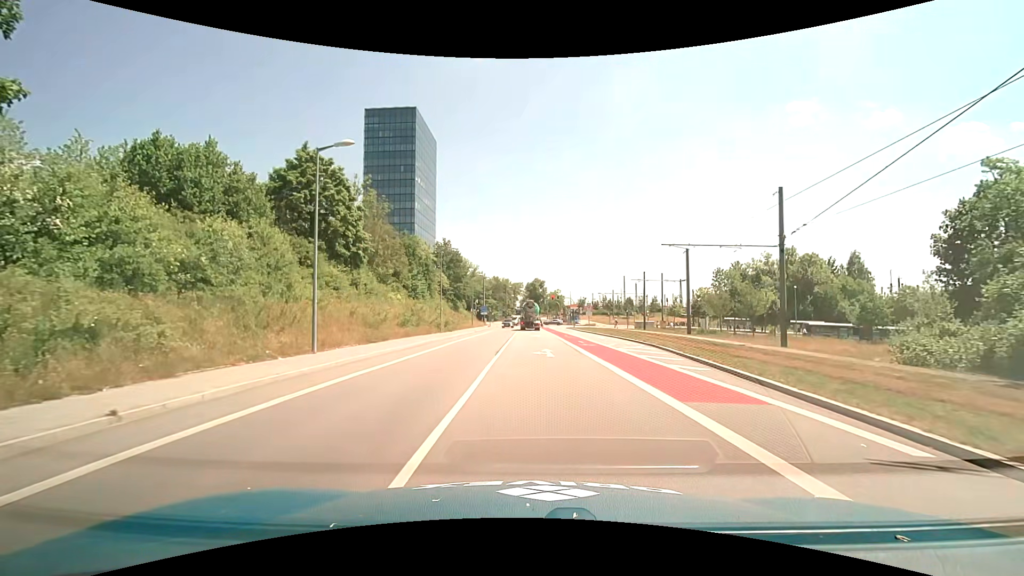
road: unclassified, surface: asphalt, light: Day
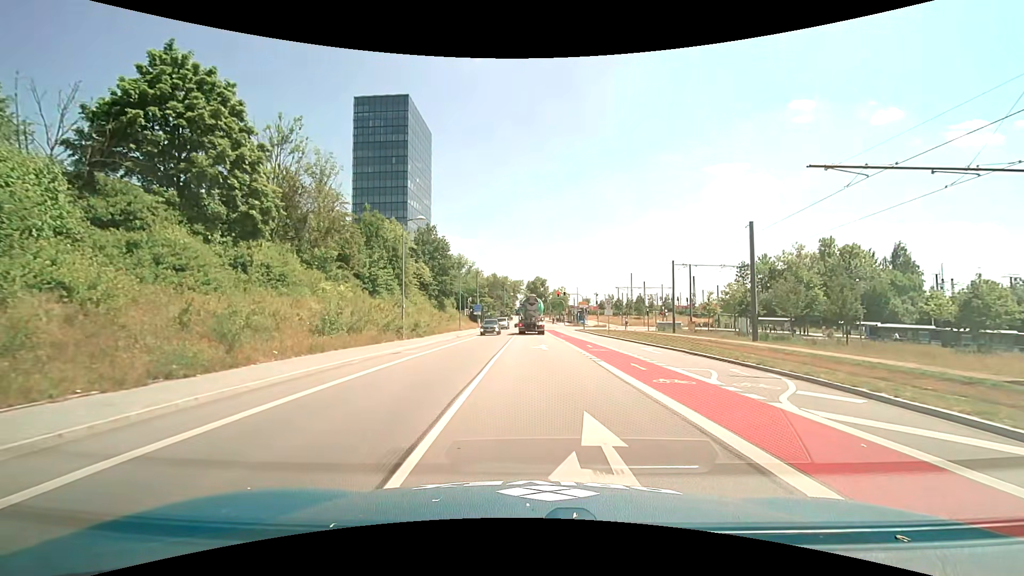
(-0.1, +15.4) m; 0°
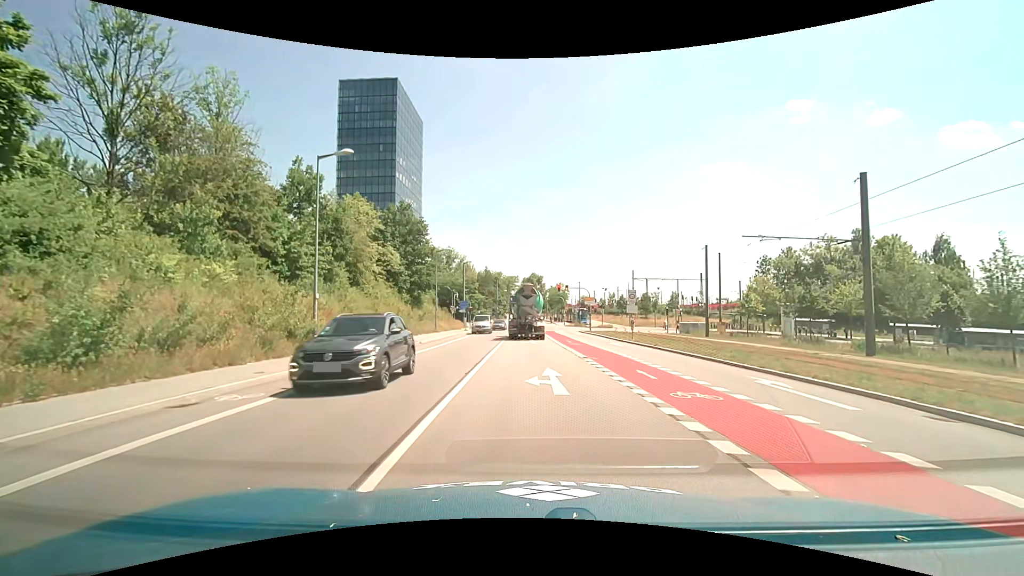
(0.0, +13.5) m; +1°
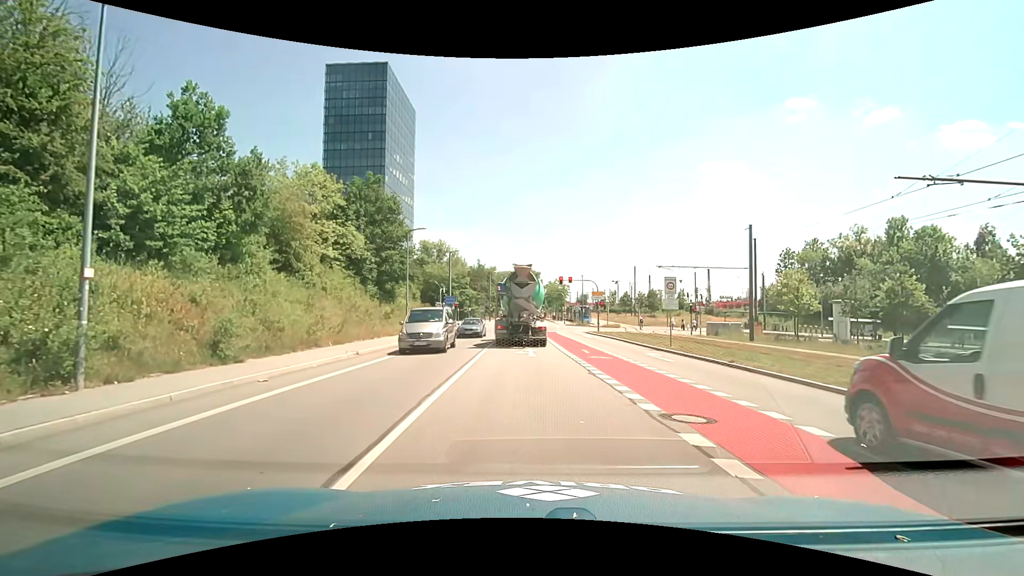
(-0.1, +10.6) m; 0°
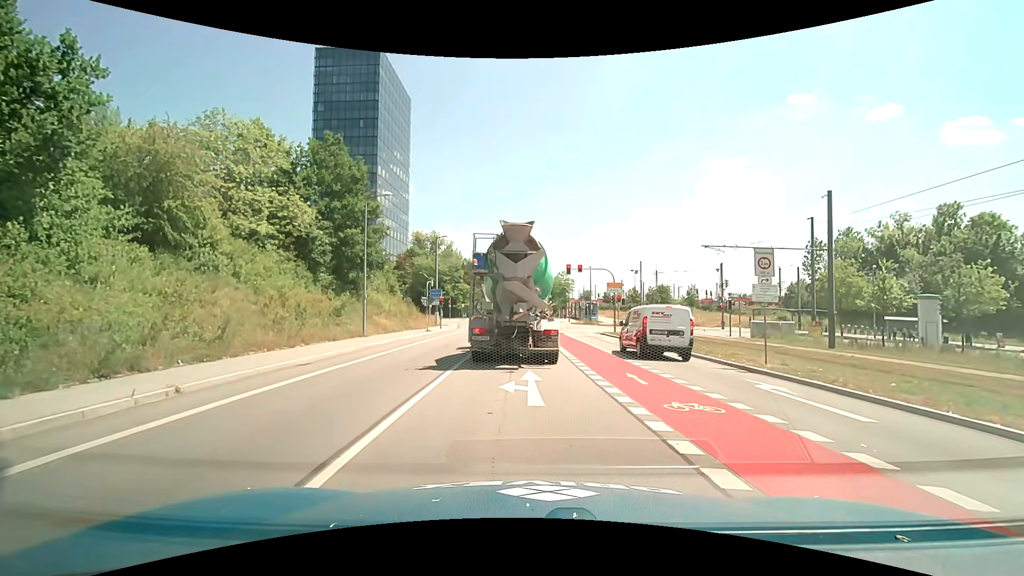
(0.0, +10.2) m; 0°
